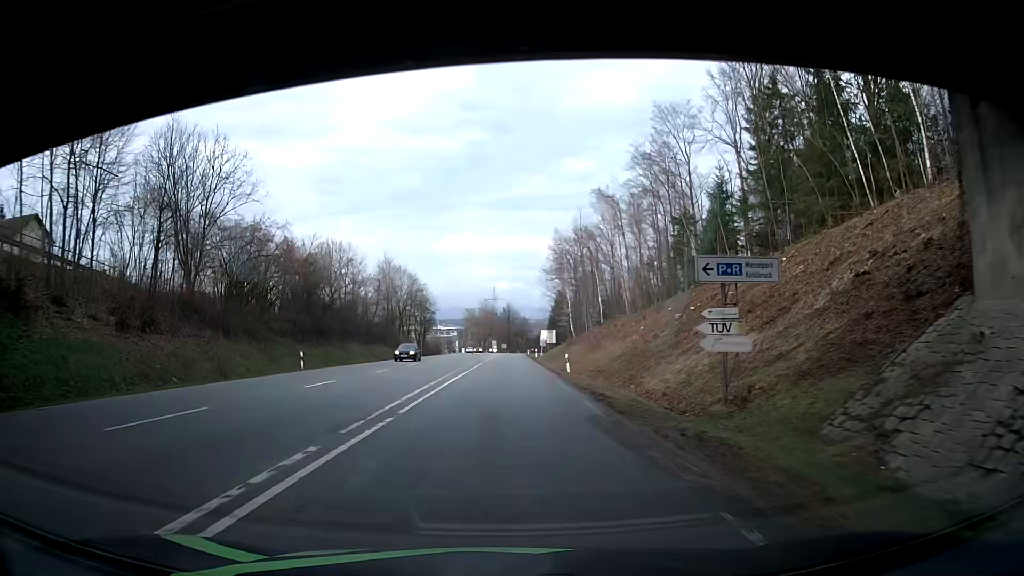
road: secondary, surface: asphalt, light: Day
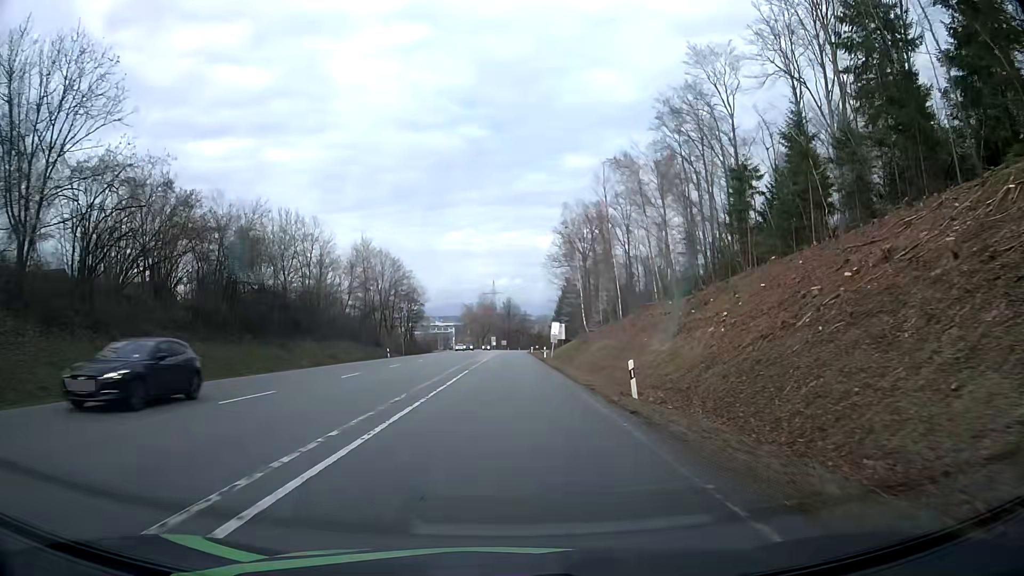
(-0.1, +18.1) m; 0°
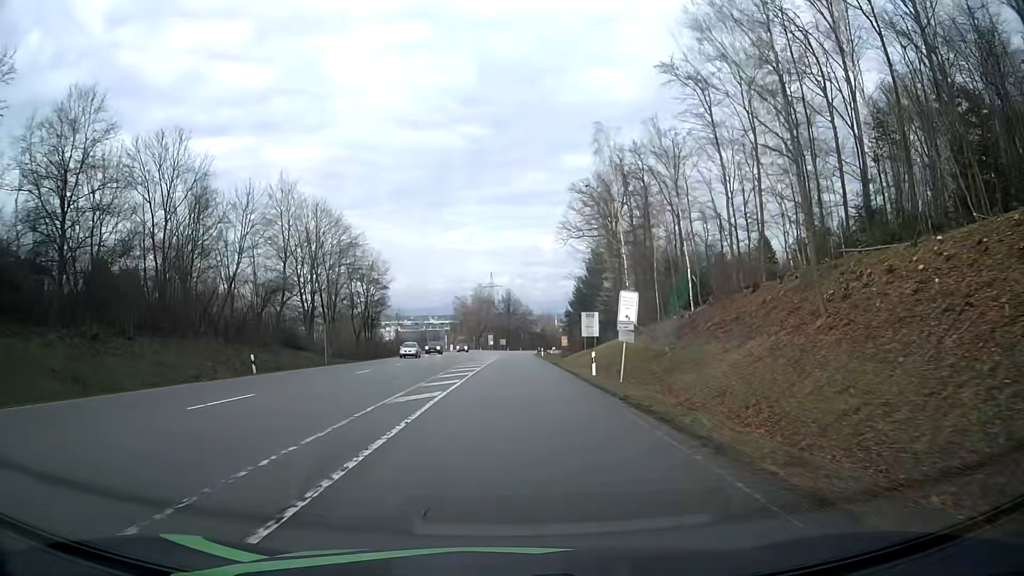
(-0.1, +35.8) m; 0°
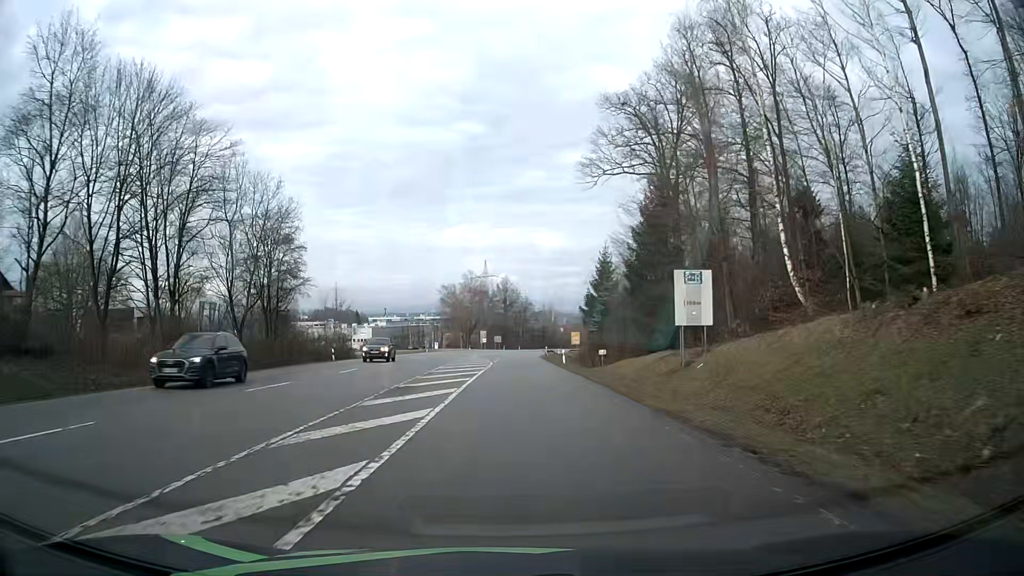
(+0.1, +34.8) m; 0°
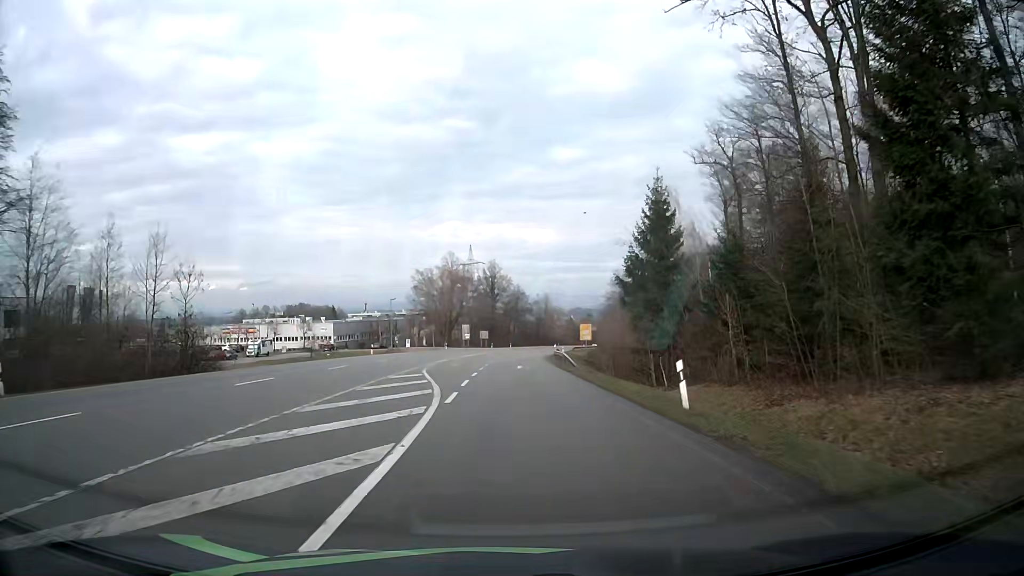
(+0.1, +33.9) m; +1°
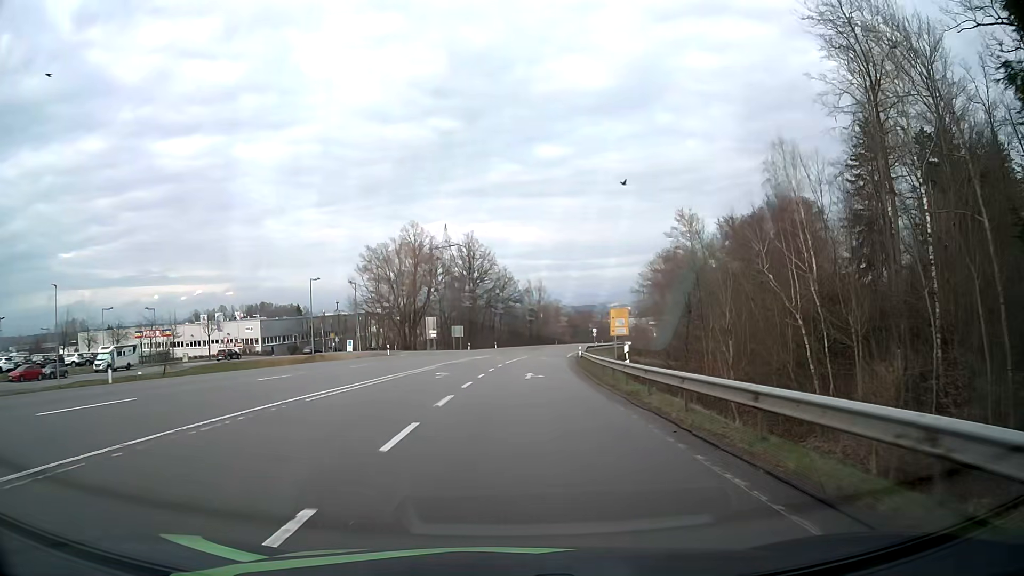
(+0.3, +42.2) m; +1°
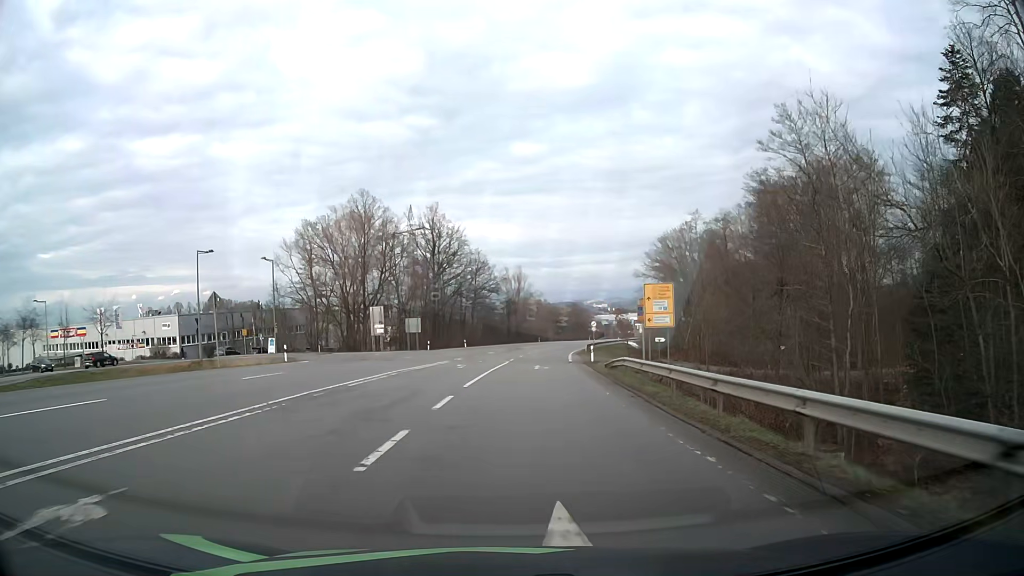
(+0.4, +24.9) m; +2°
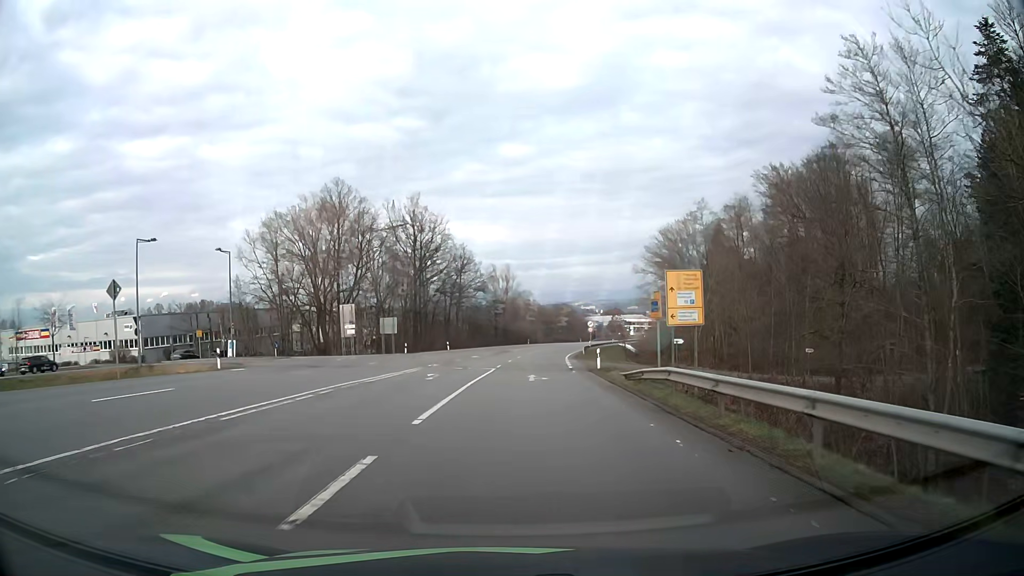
(0.0, +8.2) m; +1°
(0, +10) (0, +20) (+1, +30) (+2, +40) (+2, +50) (+3, +60) (+4, +70) (+6, +80) (+7, +90) (+9, +99) m
